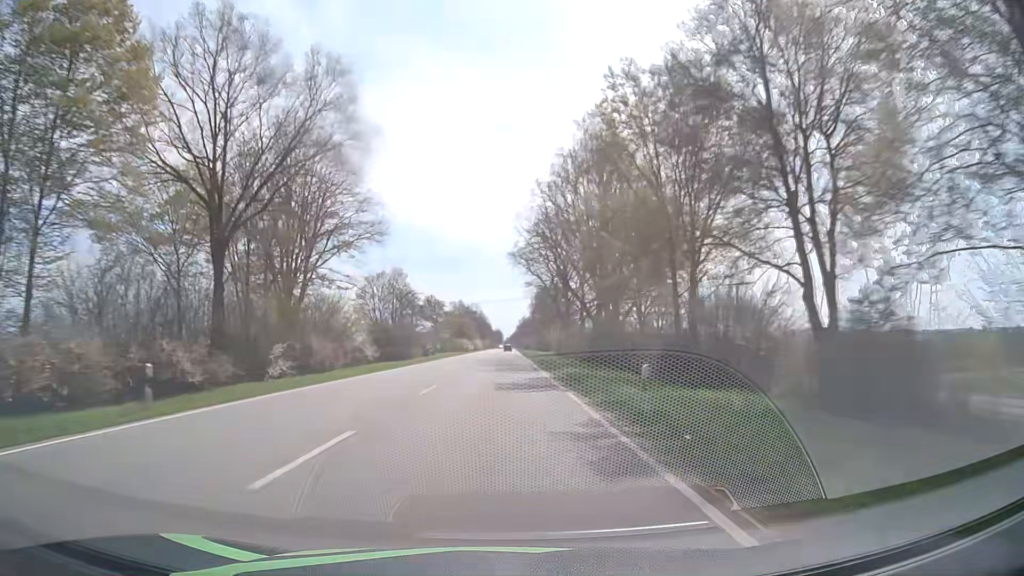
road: primary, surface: asphalt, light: Day
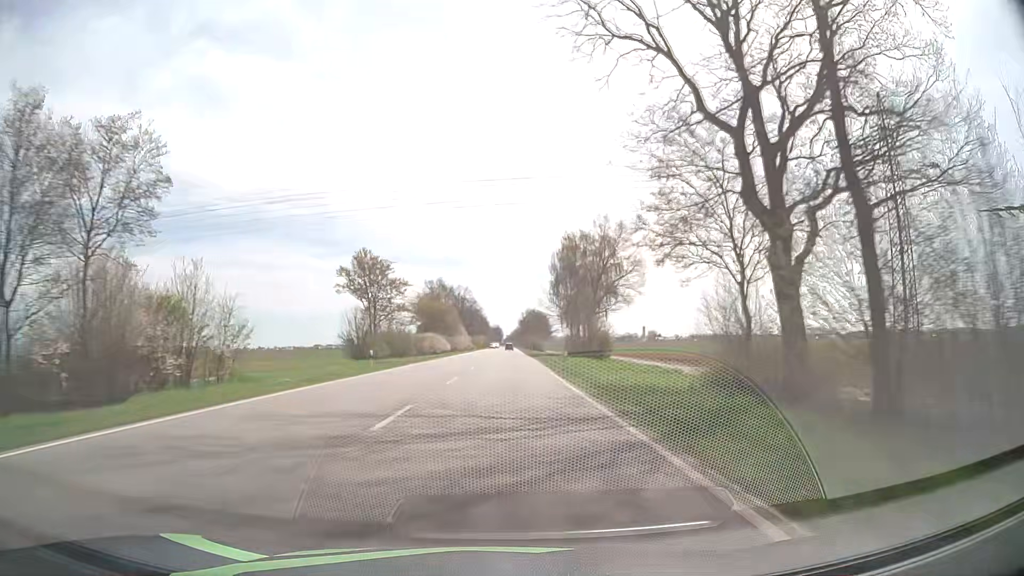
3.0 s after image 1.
(0.0, +79.8) m; 0°
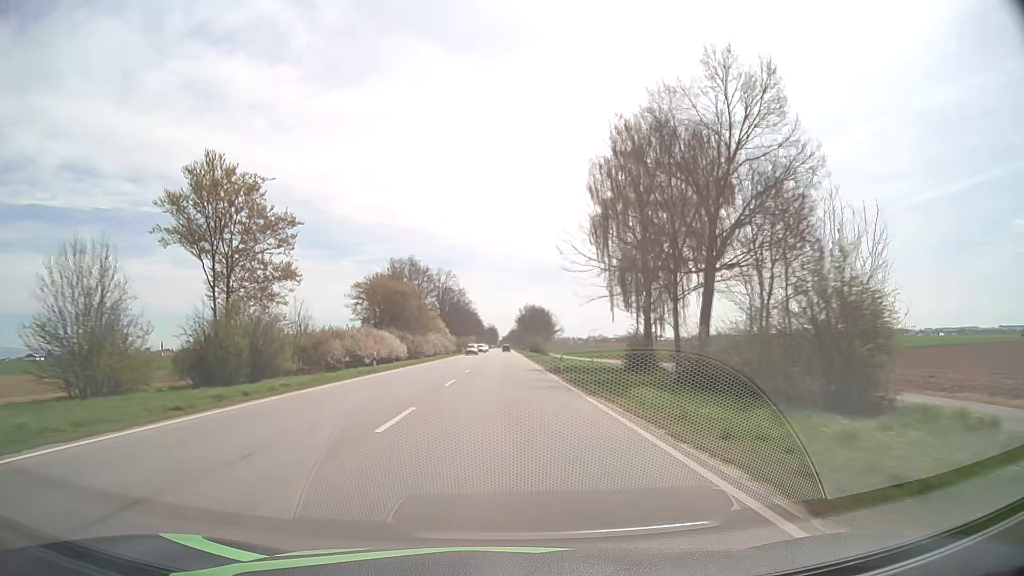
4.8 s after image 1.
(0.0, +48.2) m; 0°
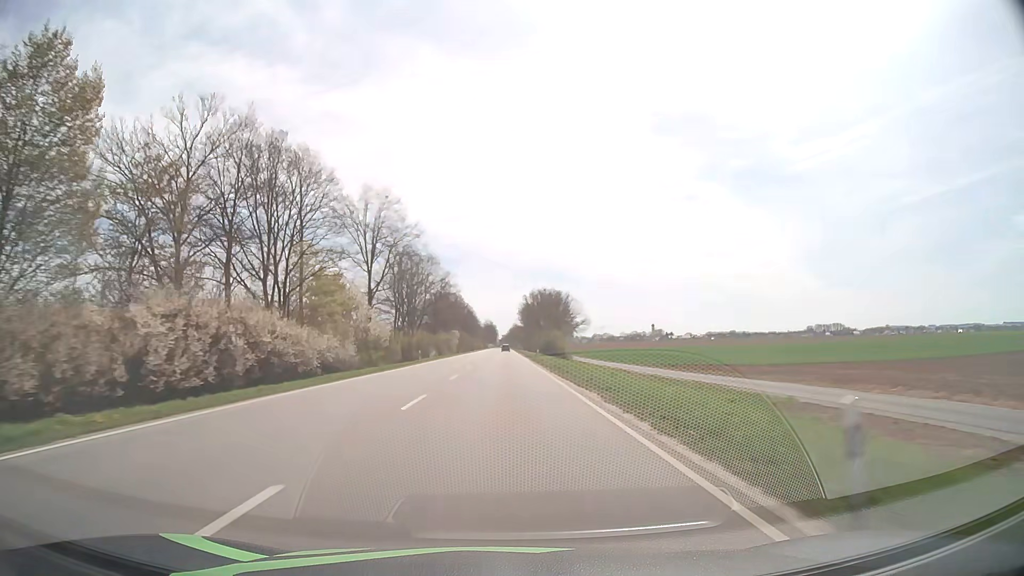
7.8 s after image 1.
(+0.1, +80.6) m; 0°
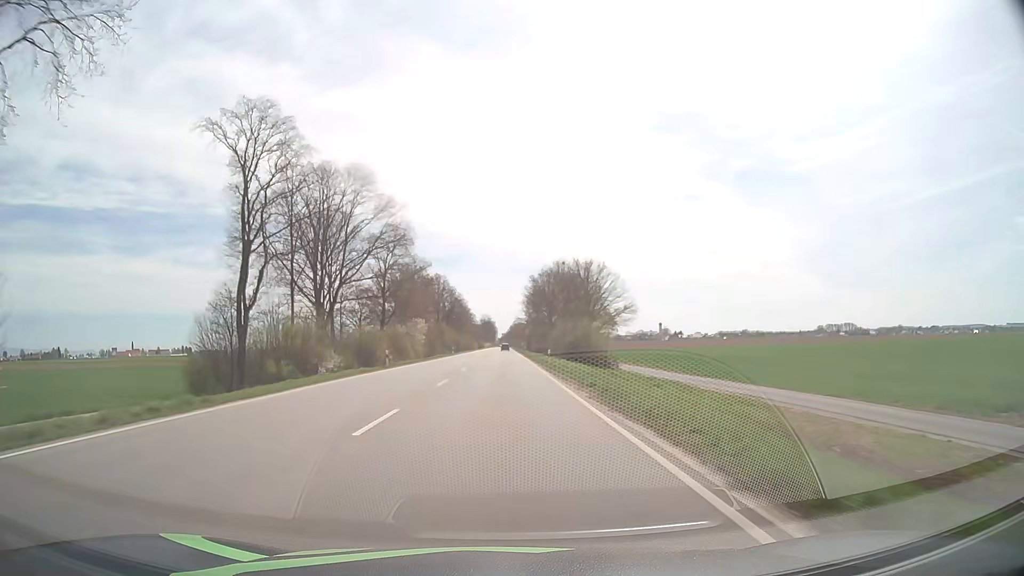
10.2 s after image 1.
(-0.1, +64.2) m; 0°
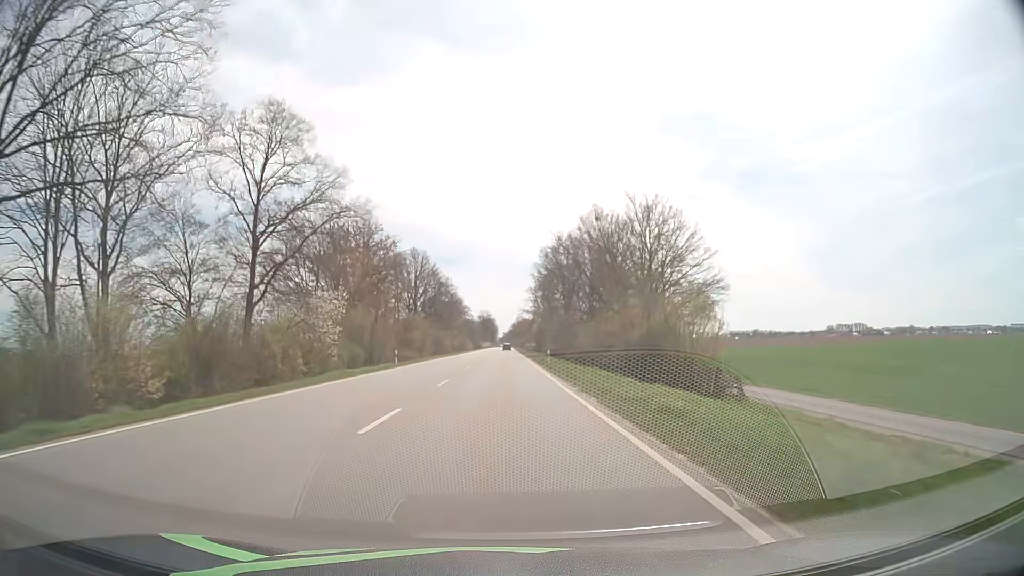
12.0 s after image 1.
(0.0, +47.8) m; 0°
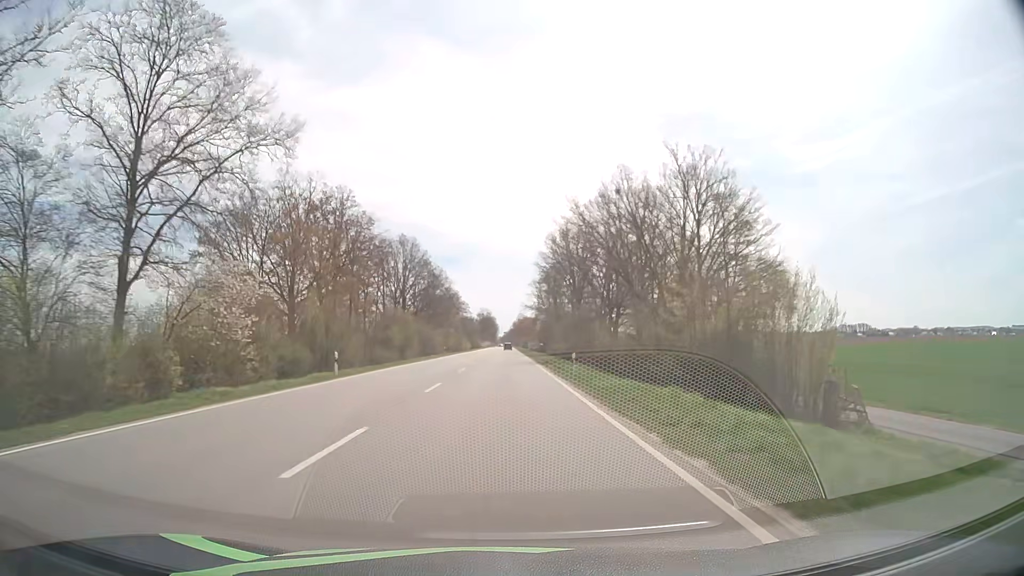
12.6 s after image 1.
(0.0, +15.8) m; 0°
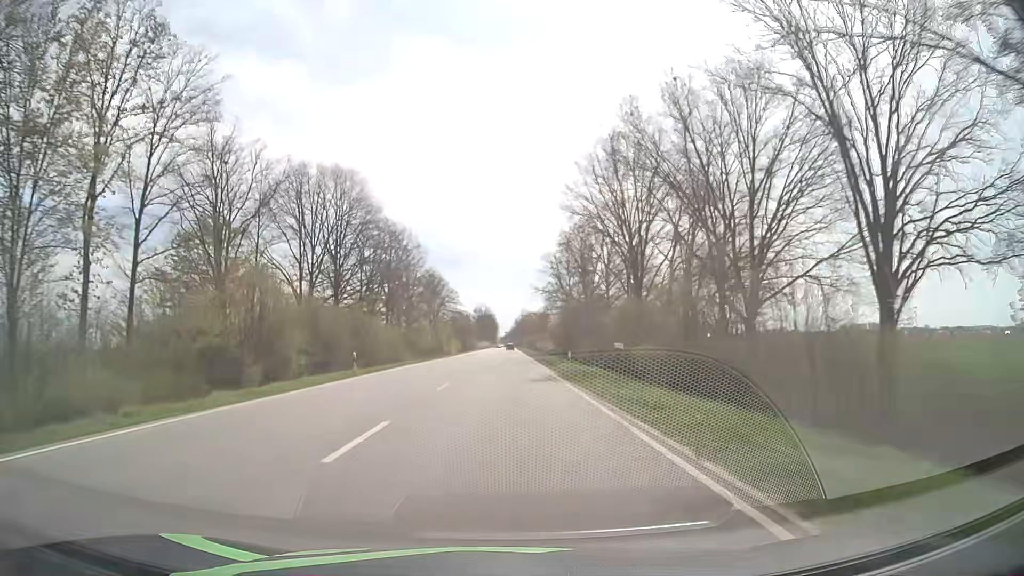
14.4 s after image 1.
(-0.1, +47.1) m; 0°
(0, +10) (0, +20) (0, +30) (0, +40) (0, +50) (0, +60) (0, +70) (0, +80) (0, +90) (0, +100) m
